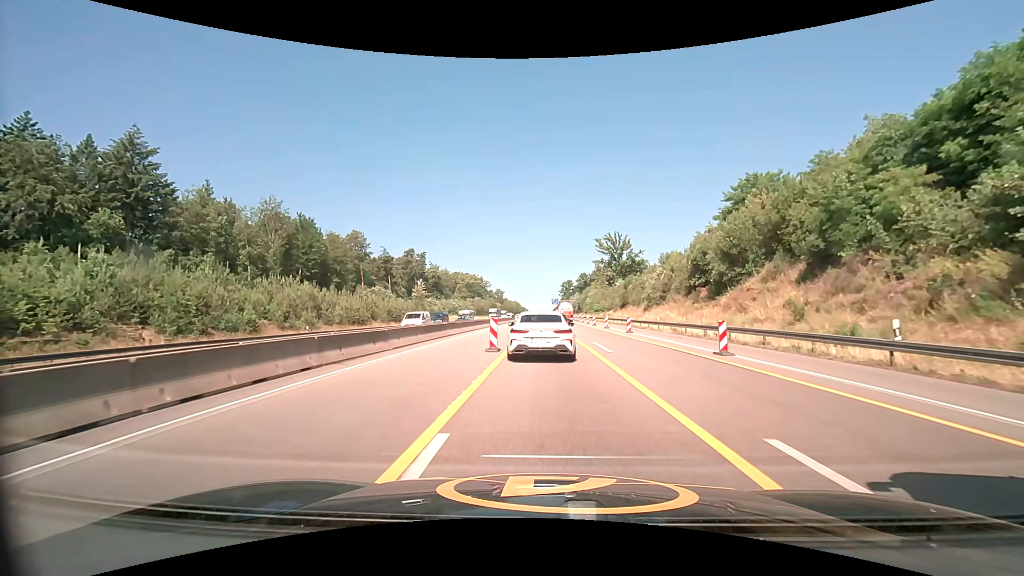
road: motorway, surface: asphalt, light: Day
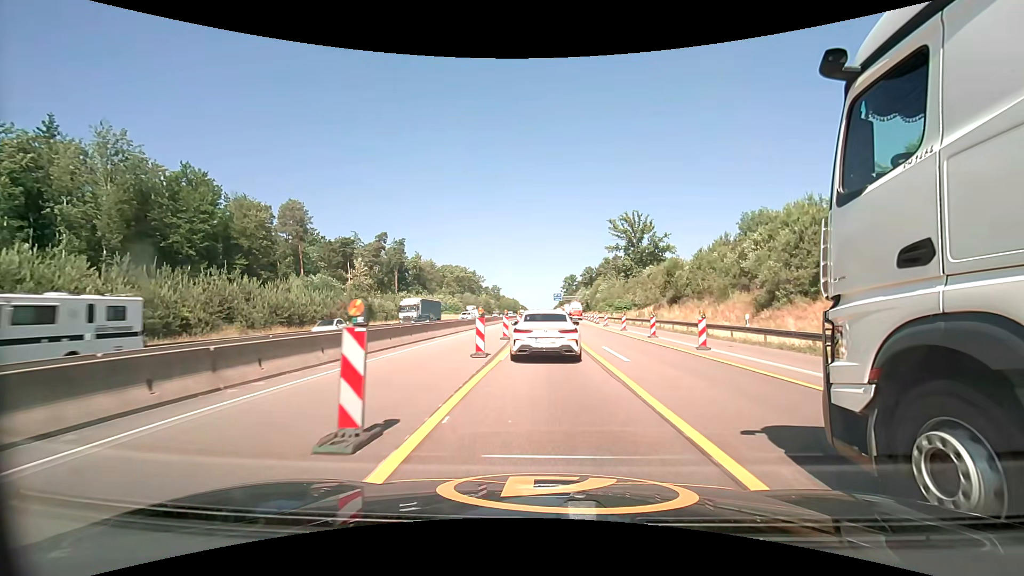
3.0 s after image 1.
(+0.2, +40.2) m; 0°
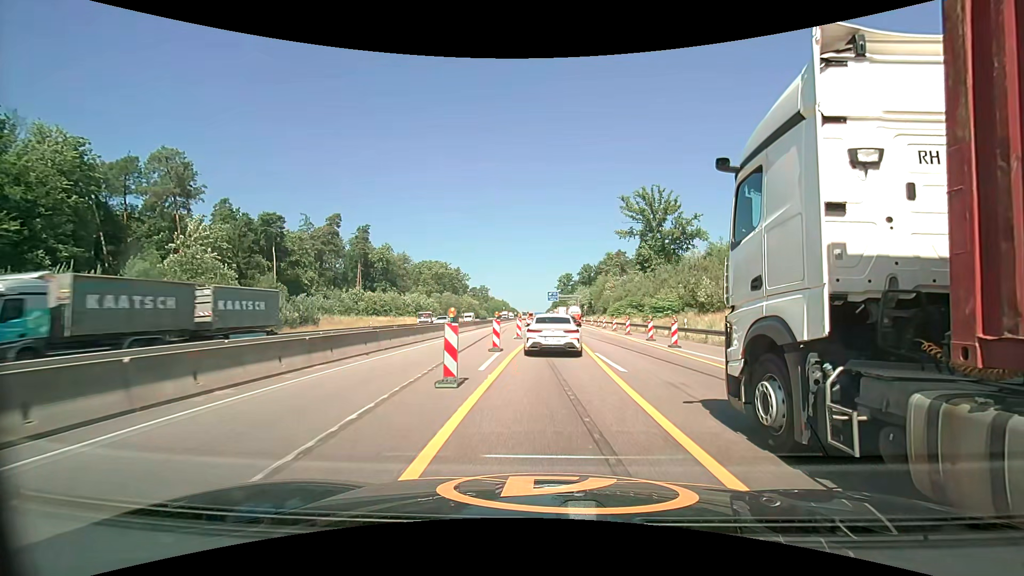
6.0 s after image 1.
(+0.5, +37.8) m; +1°
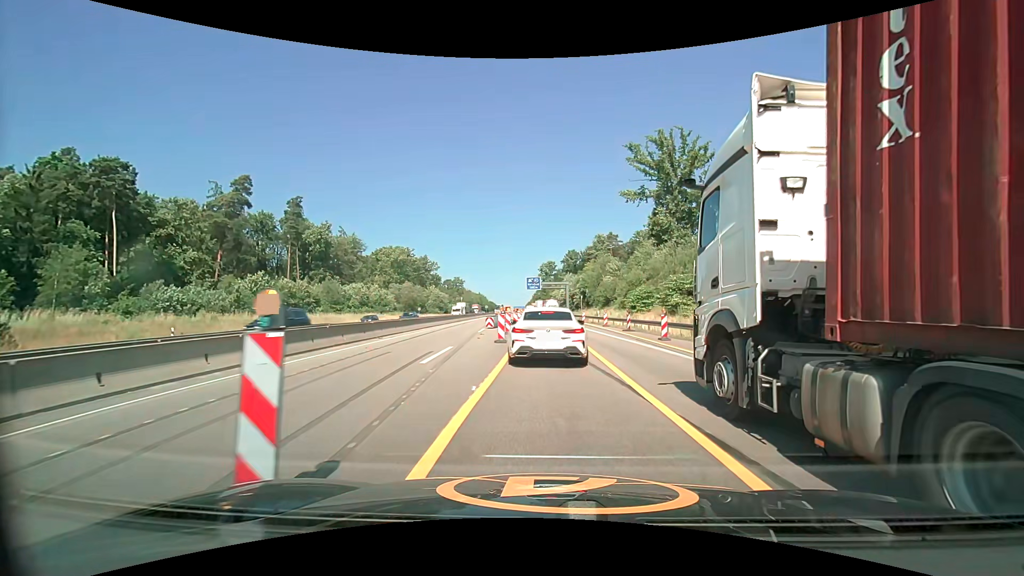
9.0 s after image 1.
(+0.5, +35.9) m; +2°
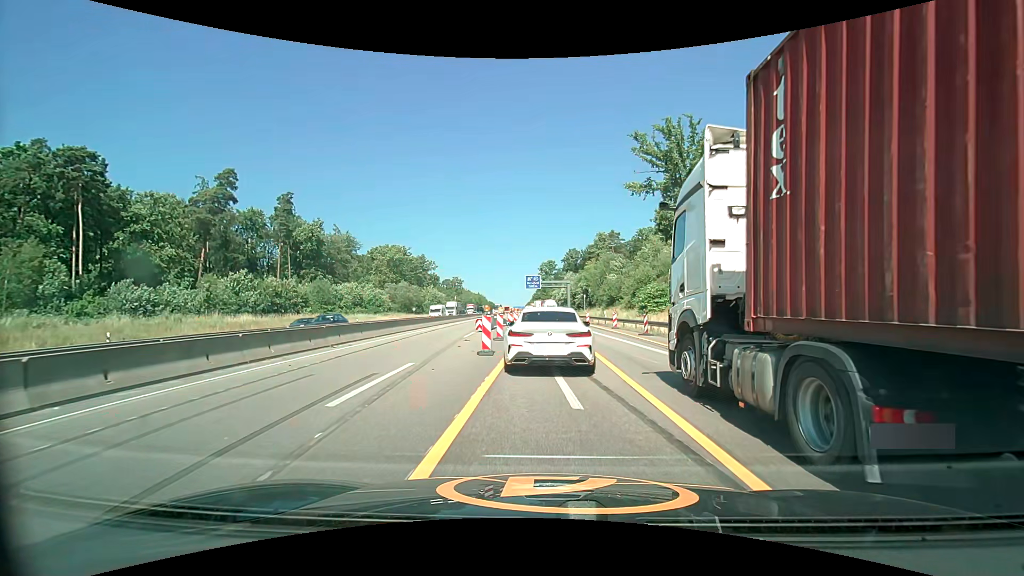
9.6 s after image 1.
(0.0, +5.5) m; 0°
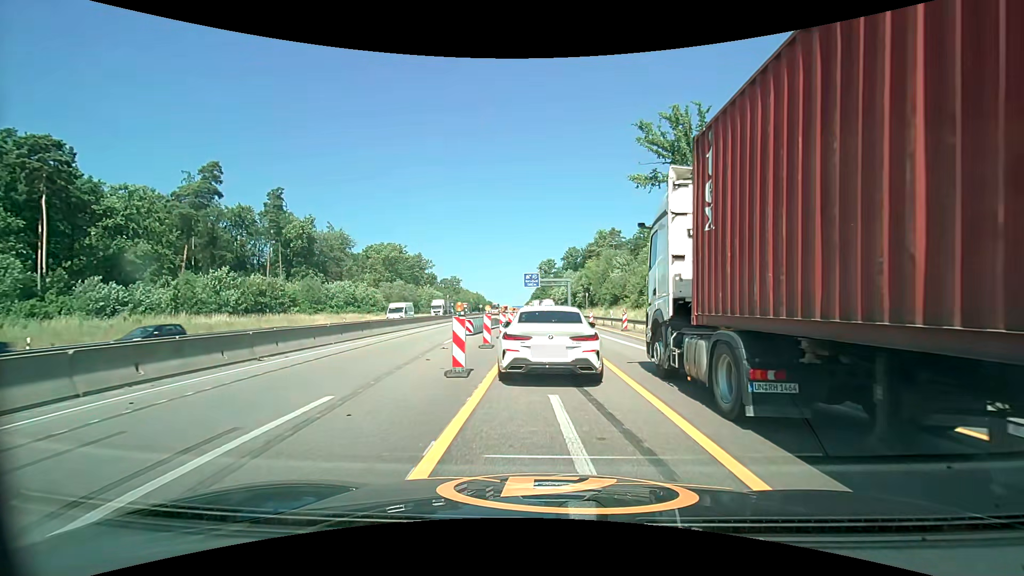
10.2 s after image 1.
(0.0, +4.8) m; 0°
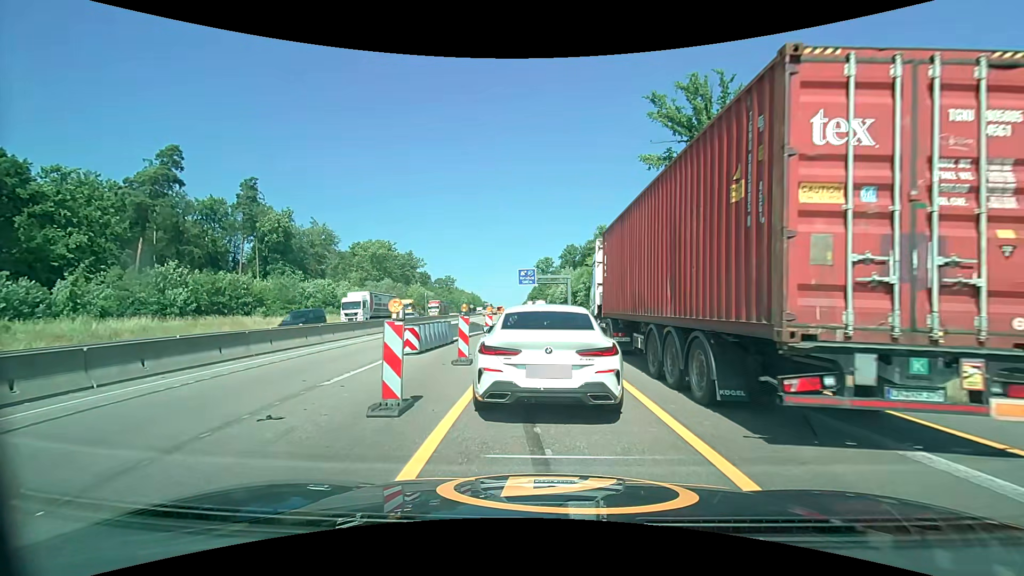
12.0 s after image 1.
(0.0, +10.6) m; +1°
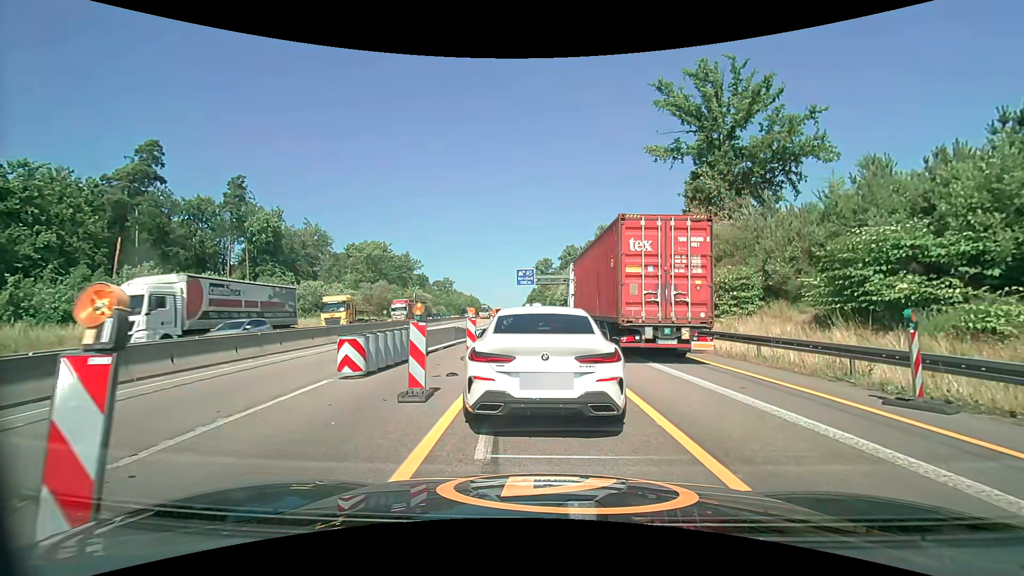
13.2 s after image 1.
(0.0, +4.5) m; +1°
